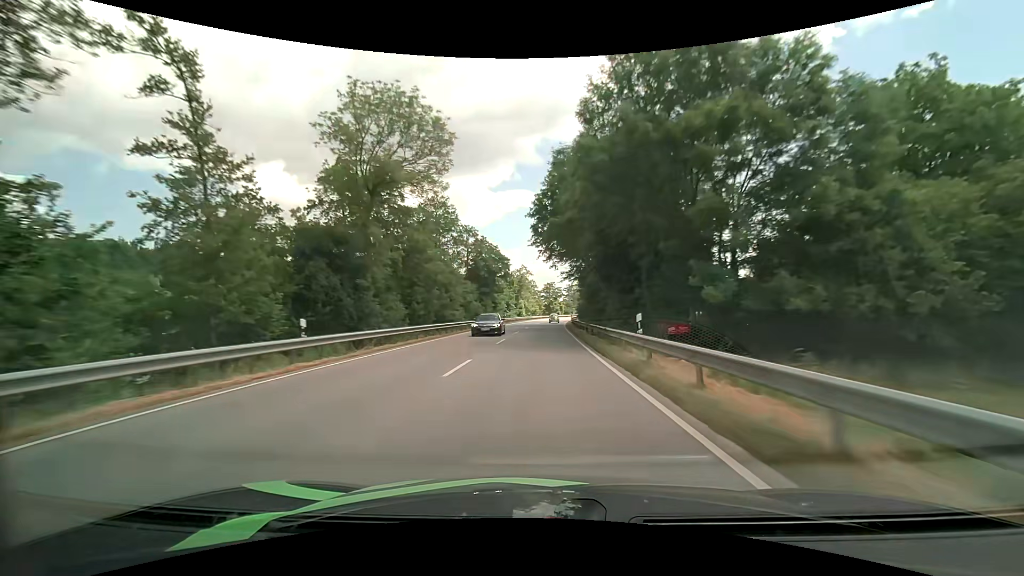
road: primary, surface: asphalt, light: Day
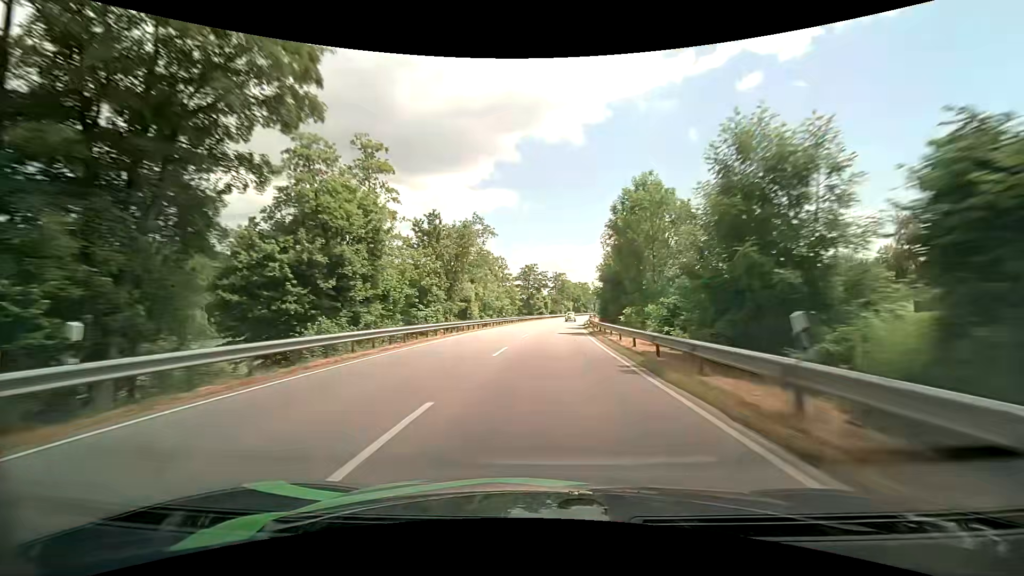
(+1.2, +66.8) m; +2°
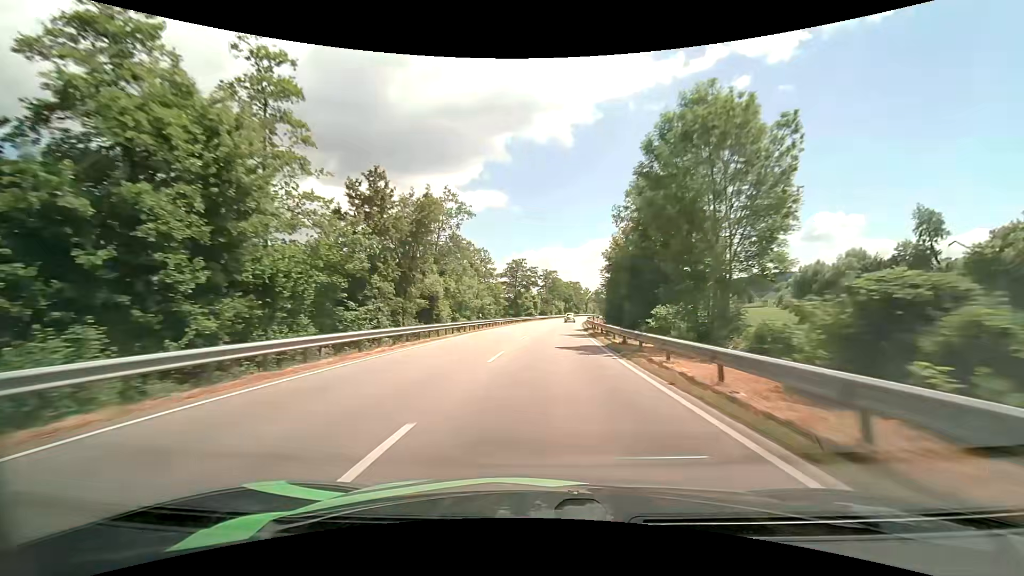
(+0.1, +13.4) m; +1°
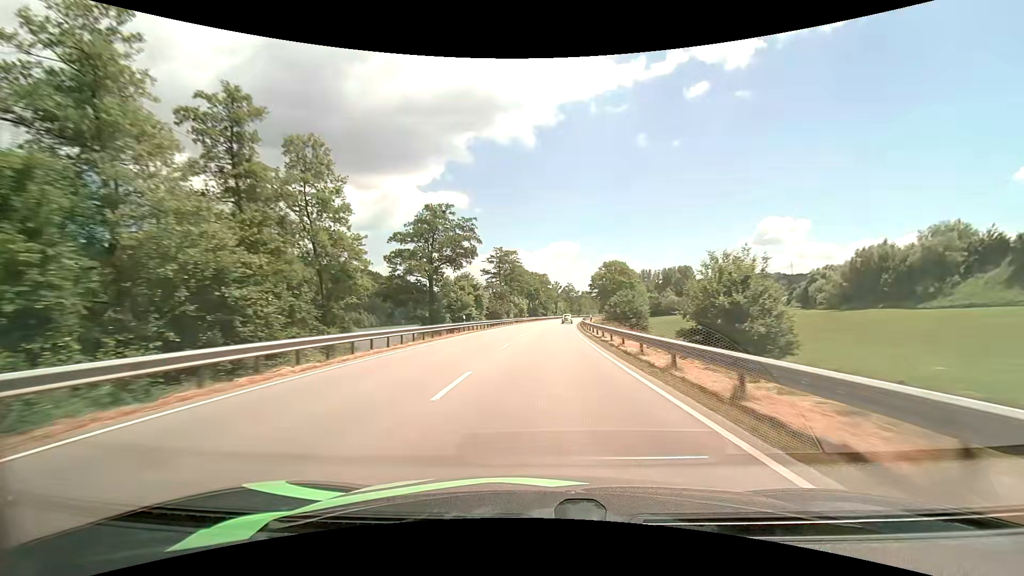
(+2.2, +53.7) m; +4°
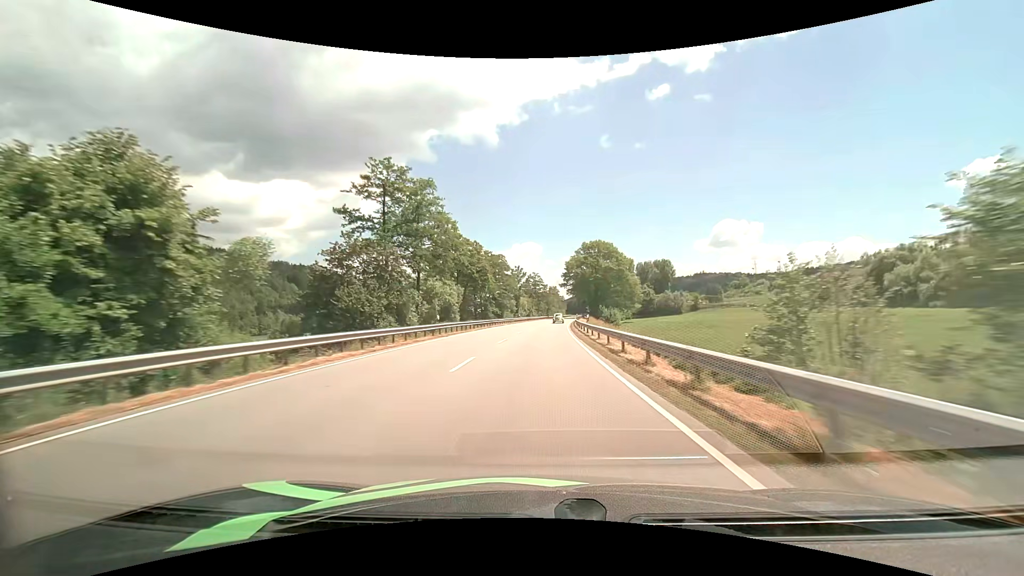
(+2.3, +55.6) m; +5°
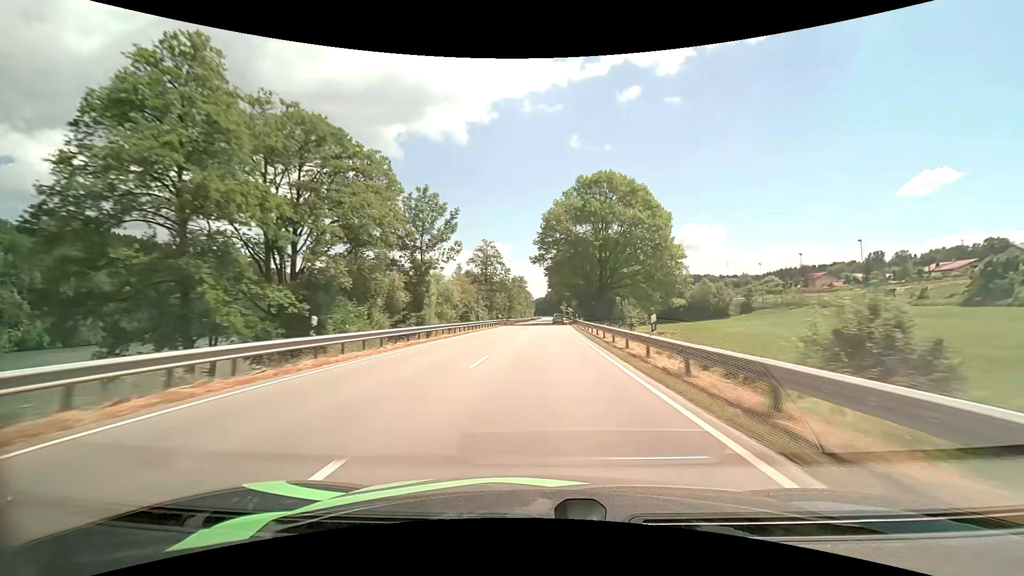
(+2.2, +70.8) m; +4°
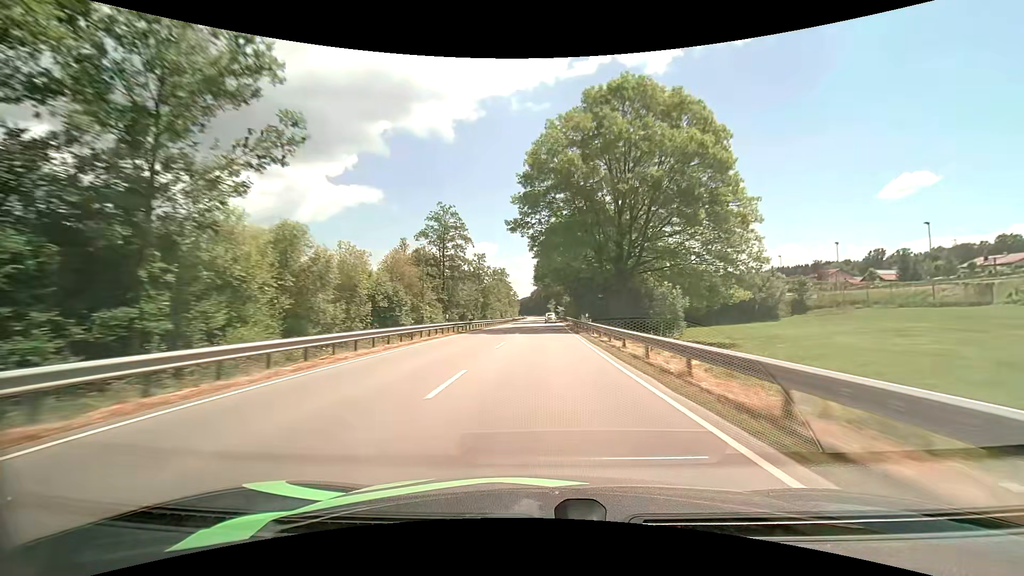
(+0.5, +28.4) m; +2°
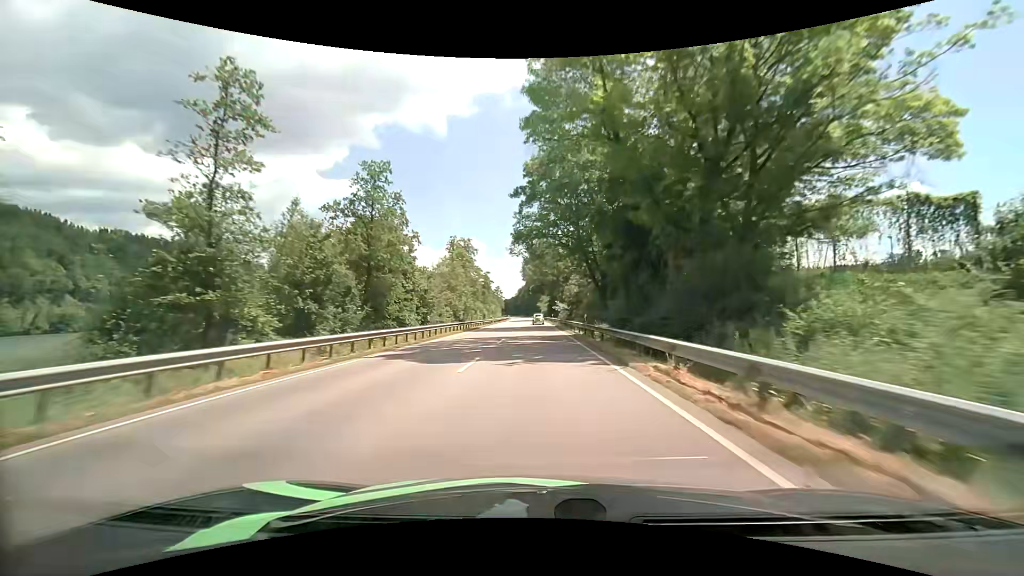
(+0.8, +55.7) m; +2°
(0, +10) (0, +20) (0, +30) (0, +40) (0, +50) (0, +60) (-1, +70) (-1, +80) (-1, +90) (-1, +100) m
